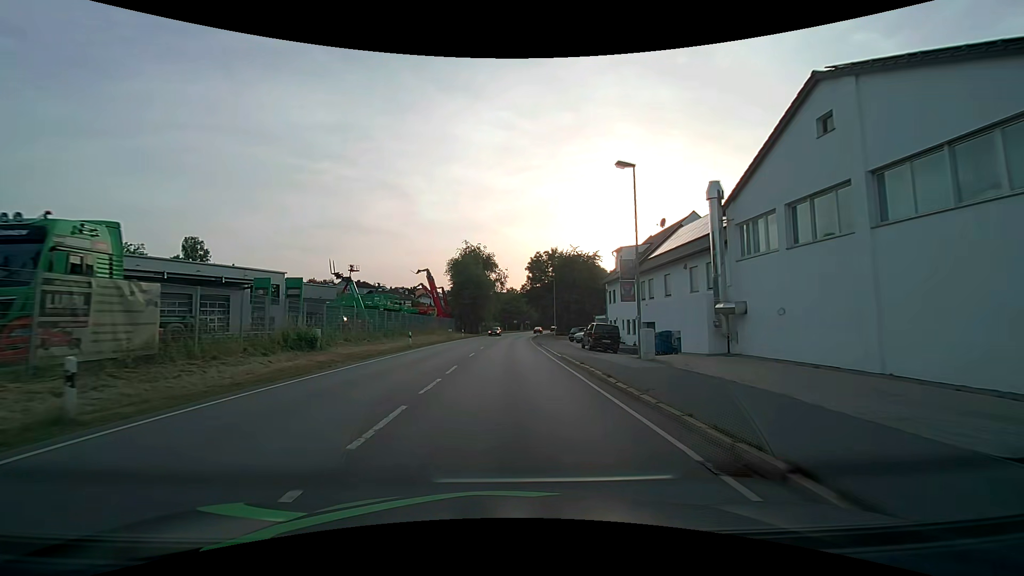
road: primary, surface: asphalt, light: Day
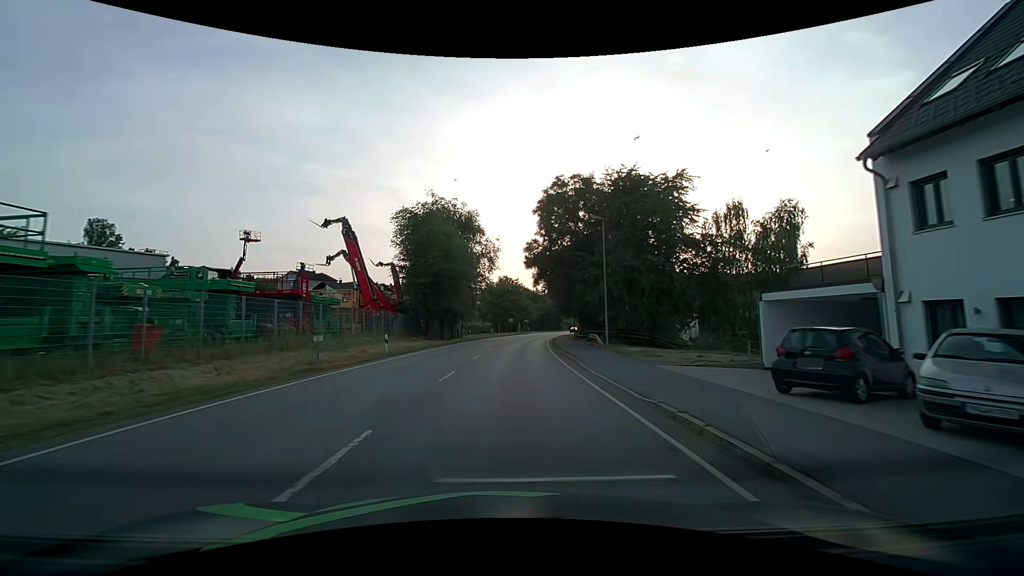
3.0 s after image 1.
(+0.3, +38.1) m; +1°
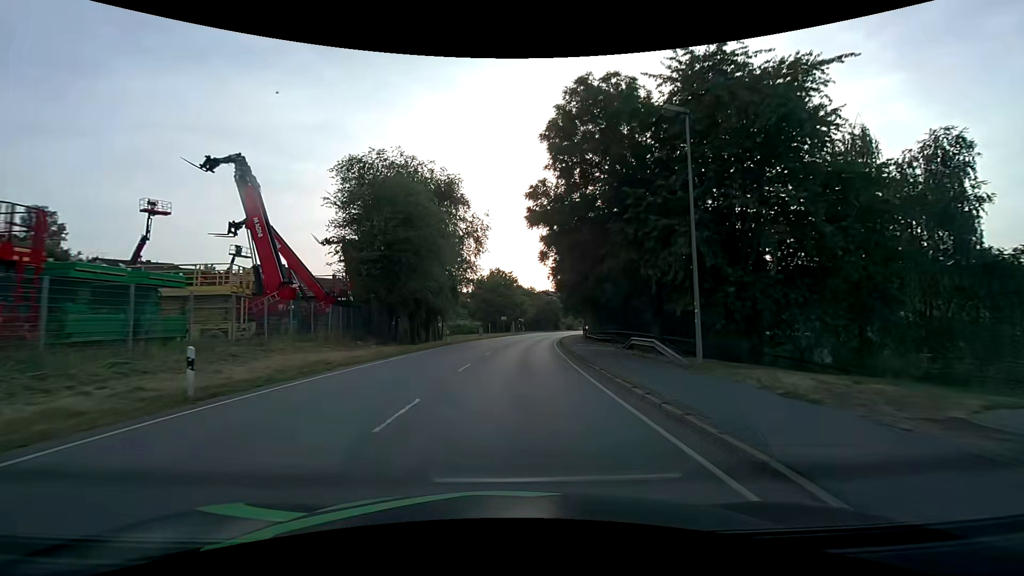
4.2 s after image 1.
(0.0, +15.2) m; +1°
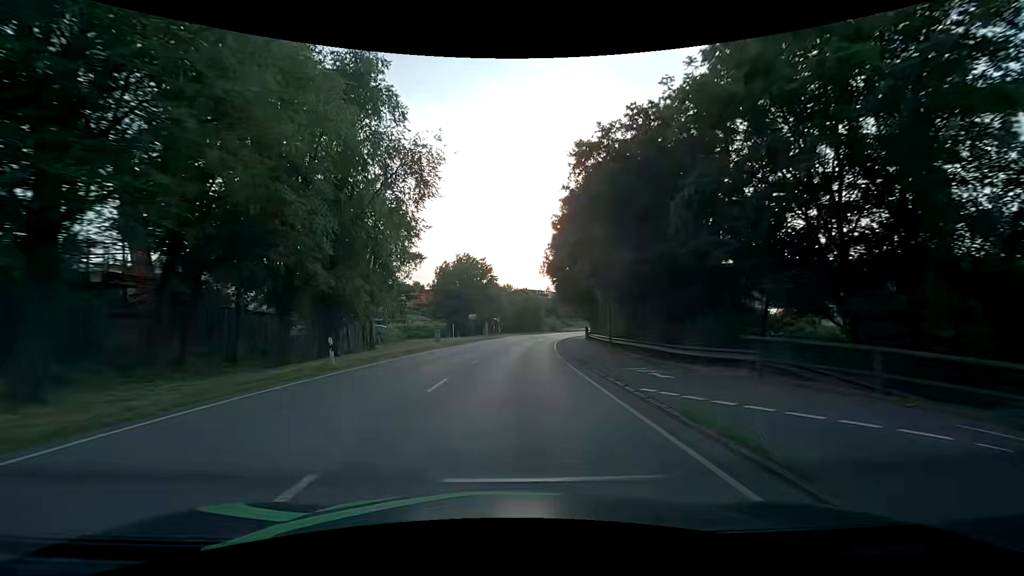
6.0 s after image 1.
(+0.4, +22.8) m; +2°
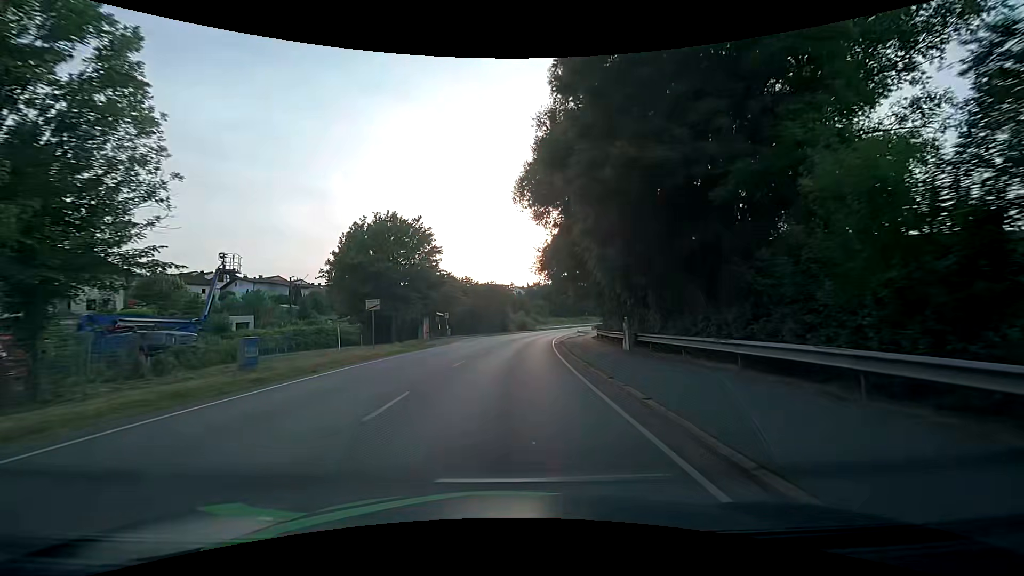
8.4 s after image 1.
(+1.4, +30.4) m; +6°
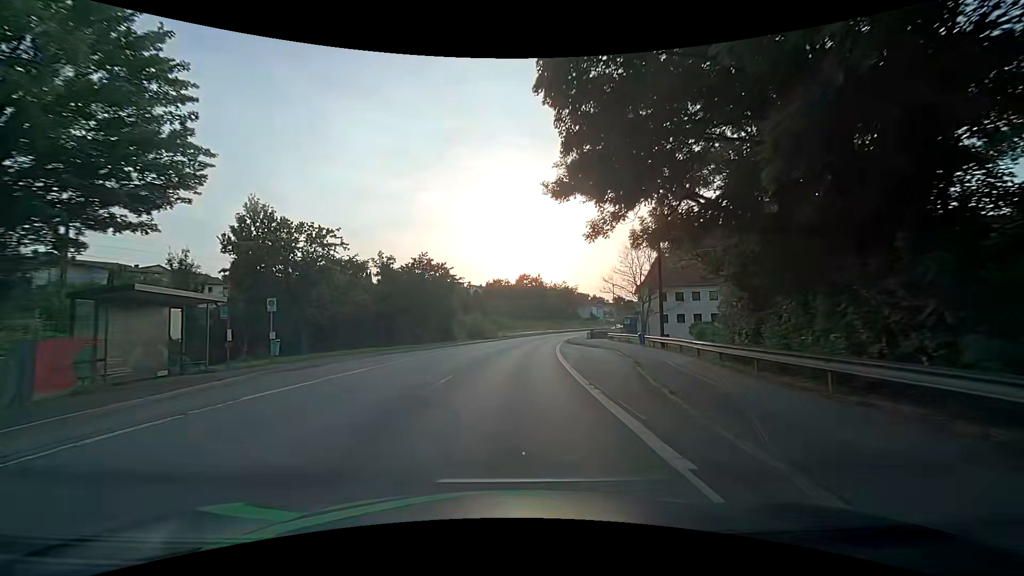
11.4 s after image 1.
(+1.0, +38.6) m; +3°
(0, +10) (+1, +20) (+1, +30) (+2, +40) (+4, +50) (+5, +60) (+7, +70) (+9, +79) (+11, +89) (+14, +99) m
